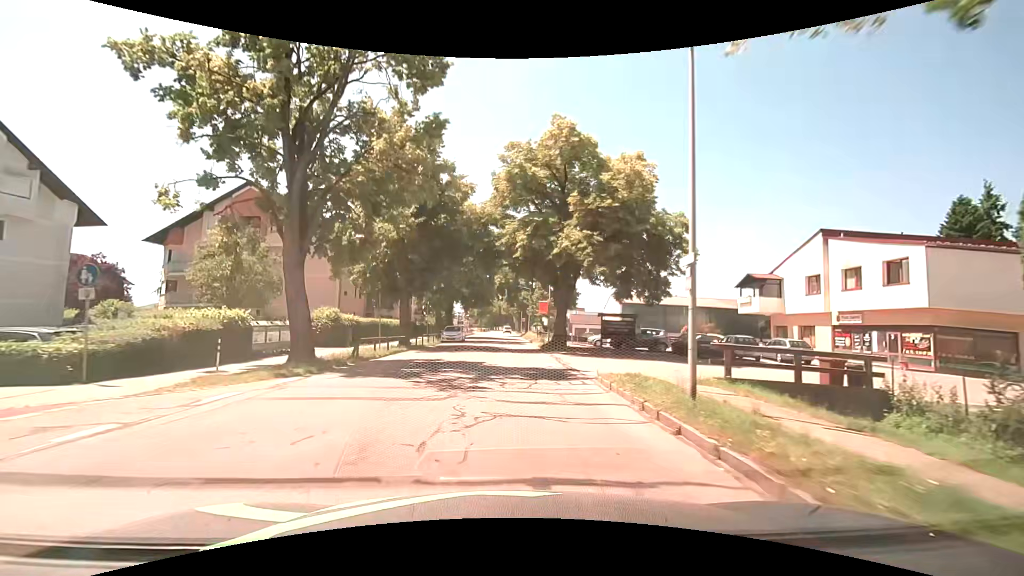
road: unclassified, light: Day
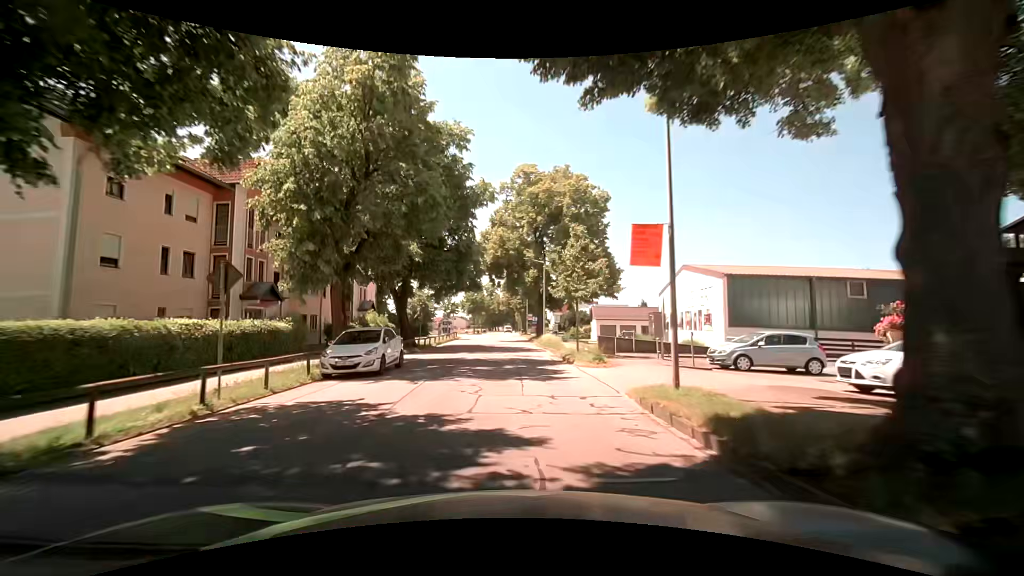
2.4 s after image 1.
(+0.4, +27.6) m; +1°
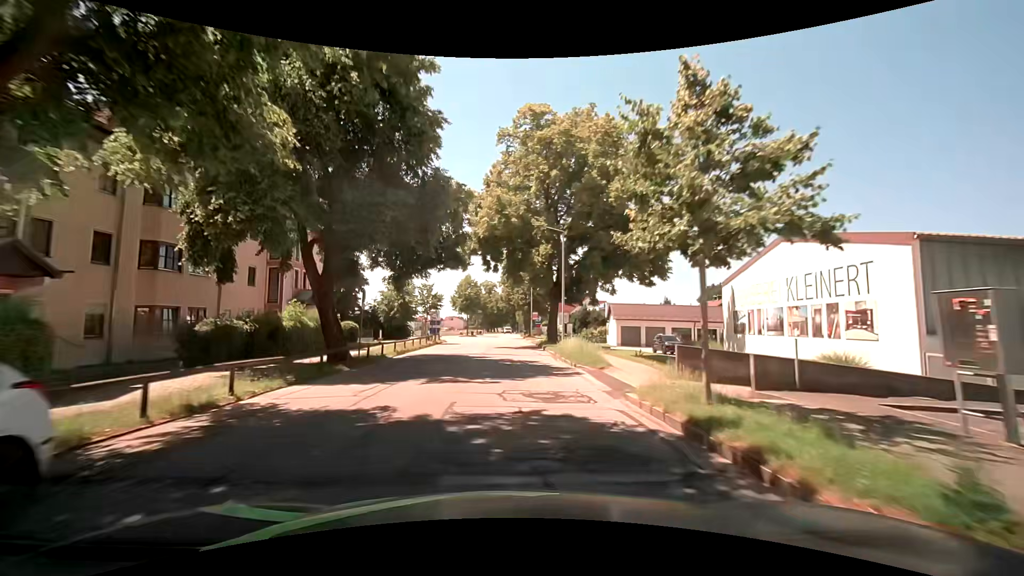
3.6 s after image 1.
(-0.1, +14.1) m; -1°
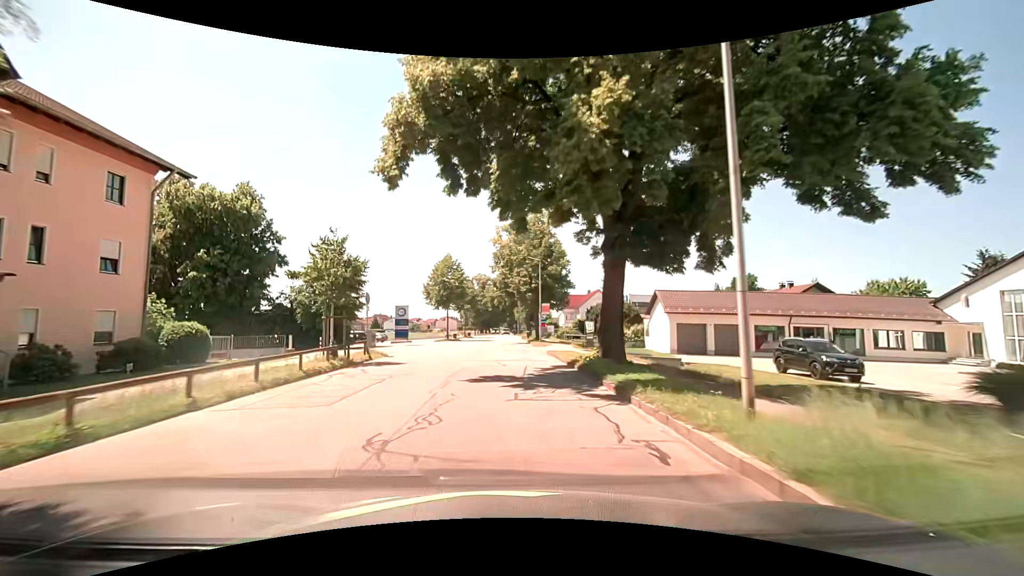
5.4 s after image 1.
(+0.4, +21.3) m; +1°
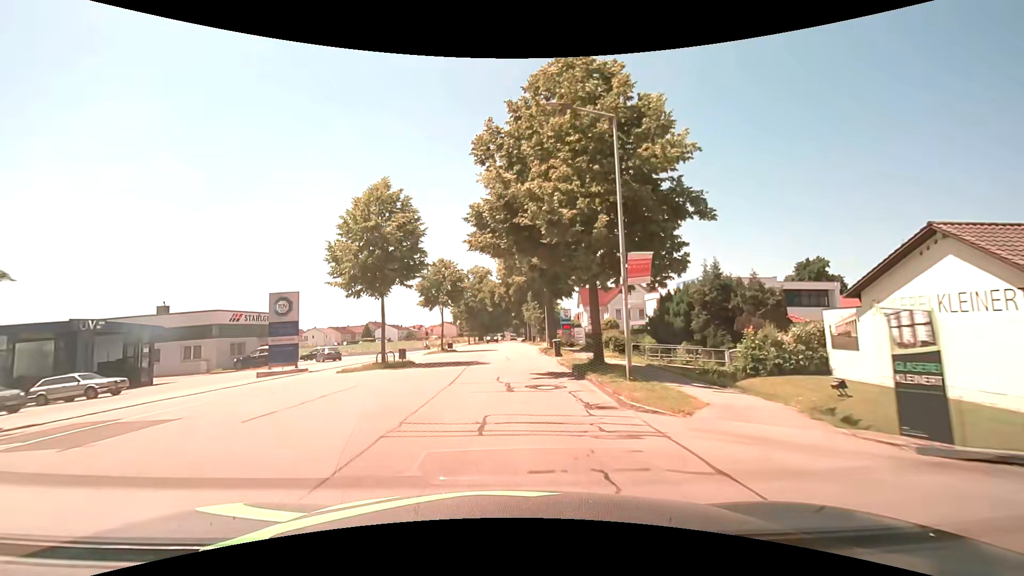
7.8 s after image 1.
(+0.2, +28.5) m; 0°
(0, +10) (0, +20) (0, +30) (0, +40) (0, +50) (+1, +60) (+1, +70) (+1, +80) (+1, +90) (+1, +100) m
